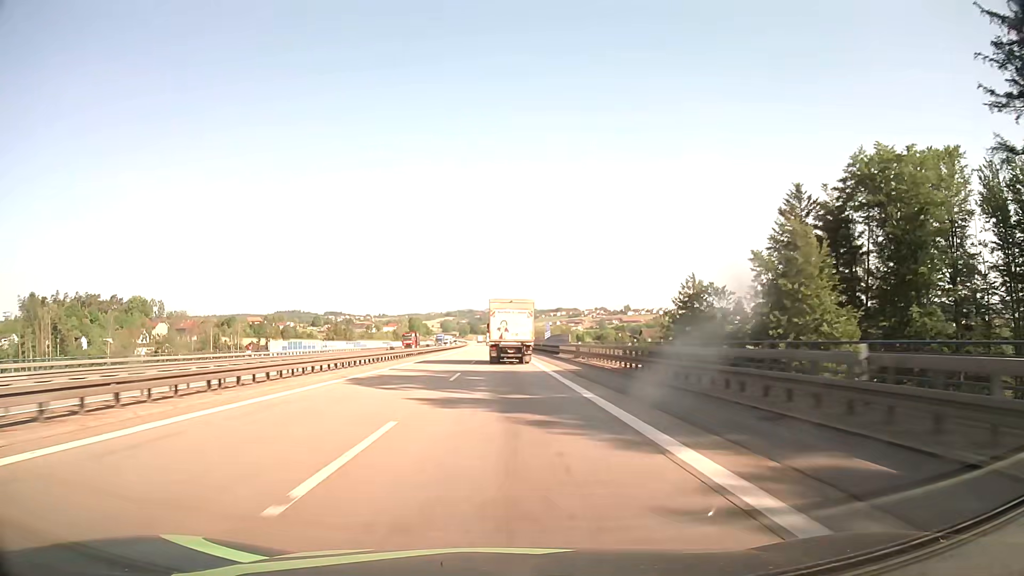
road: motorway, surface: asphalt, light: Day
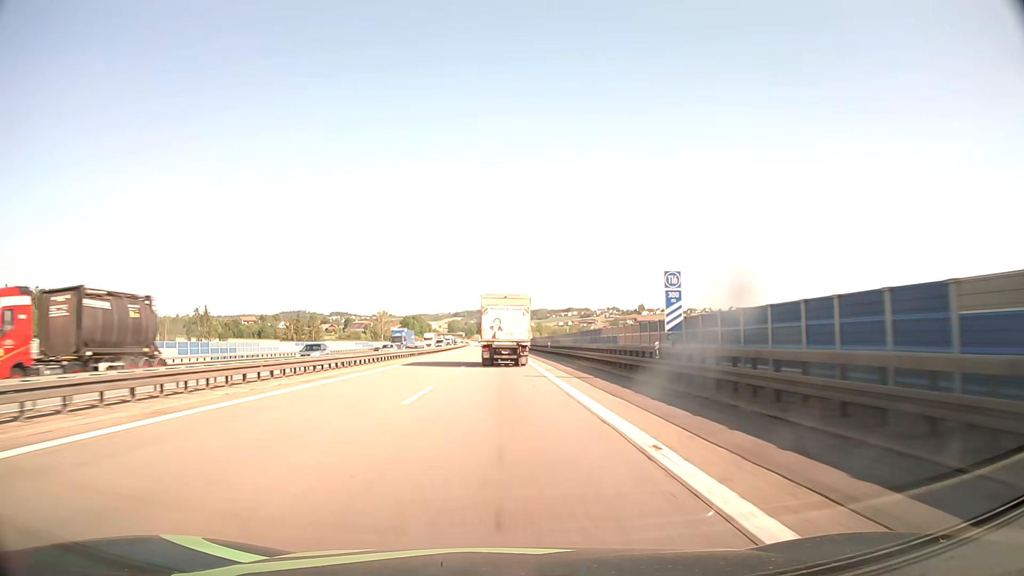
(-0.3, +62.9) m; -1°
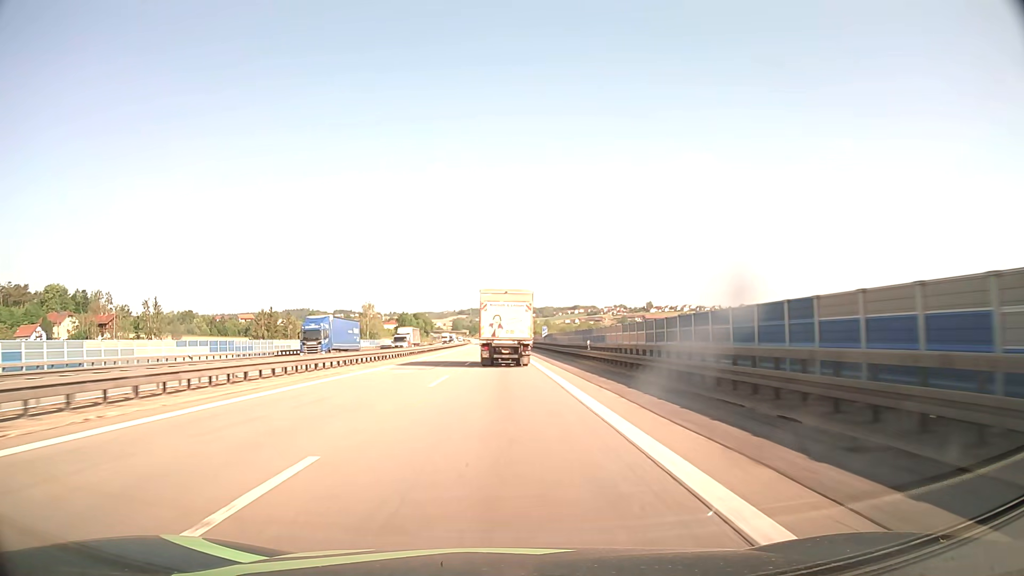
(-0.1, +30.6) m; 0°
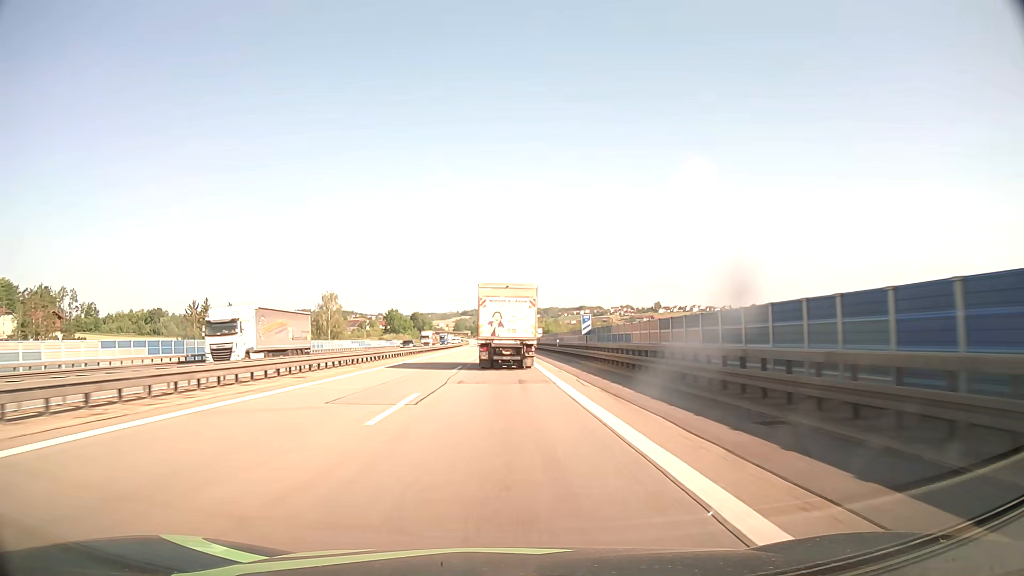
(-0.2, +44.7) m; 0°
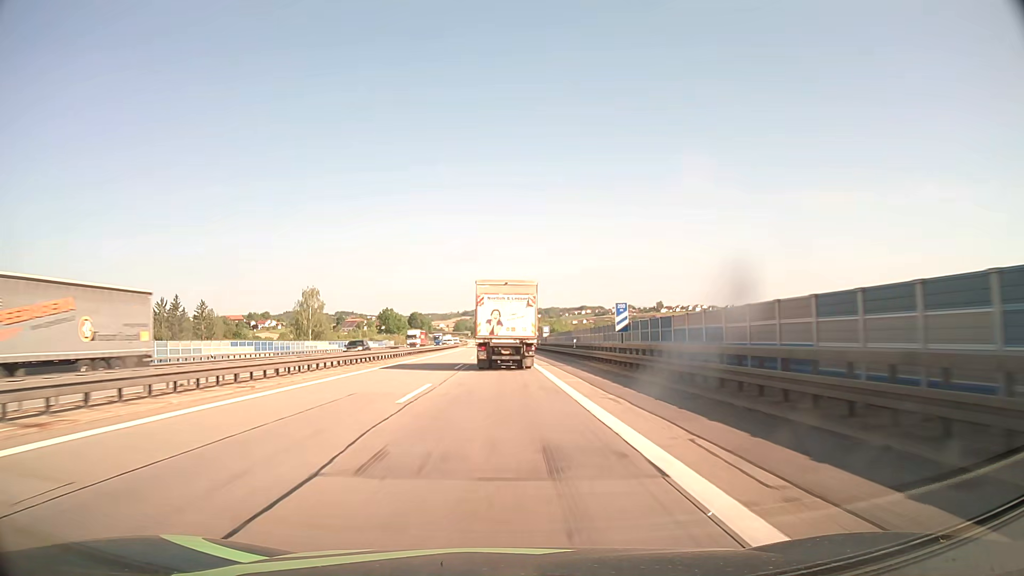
(0.0, +14.6) m; 0°
